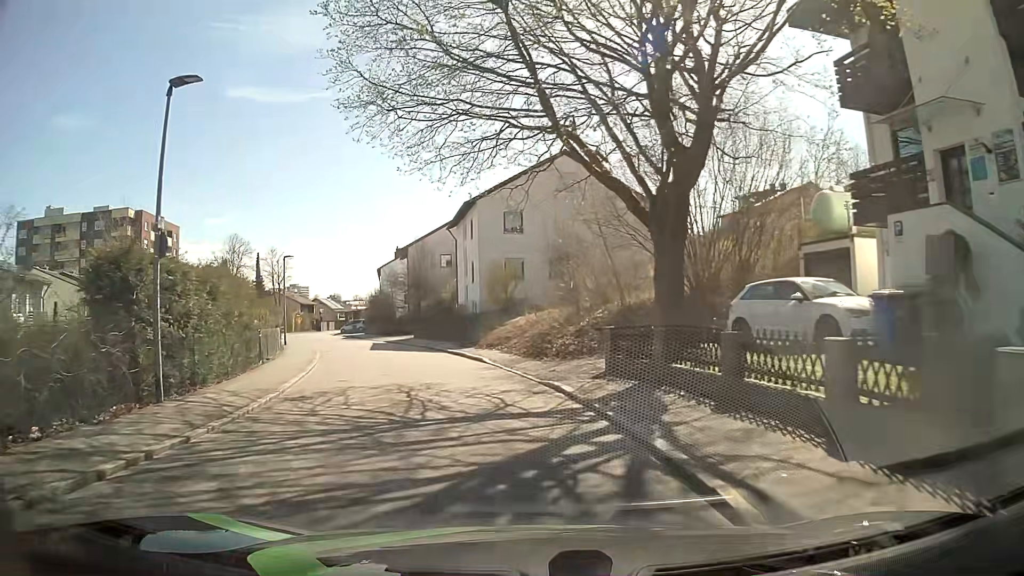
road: residential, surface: asphalt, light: Day
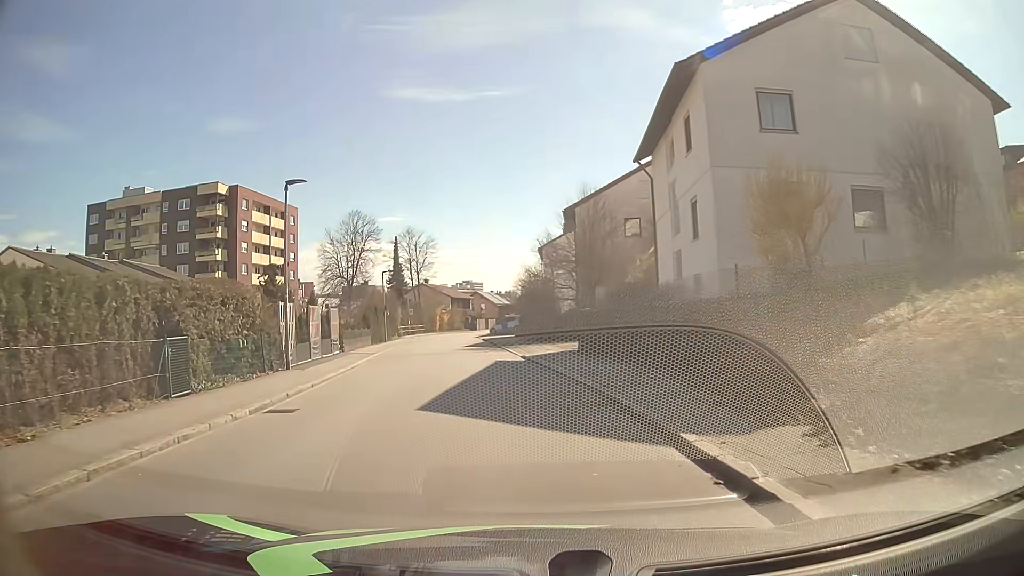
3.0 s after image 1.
(-2.9, +22.1) m; -15°
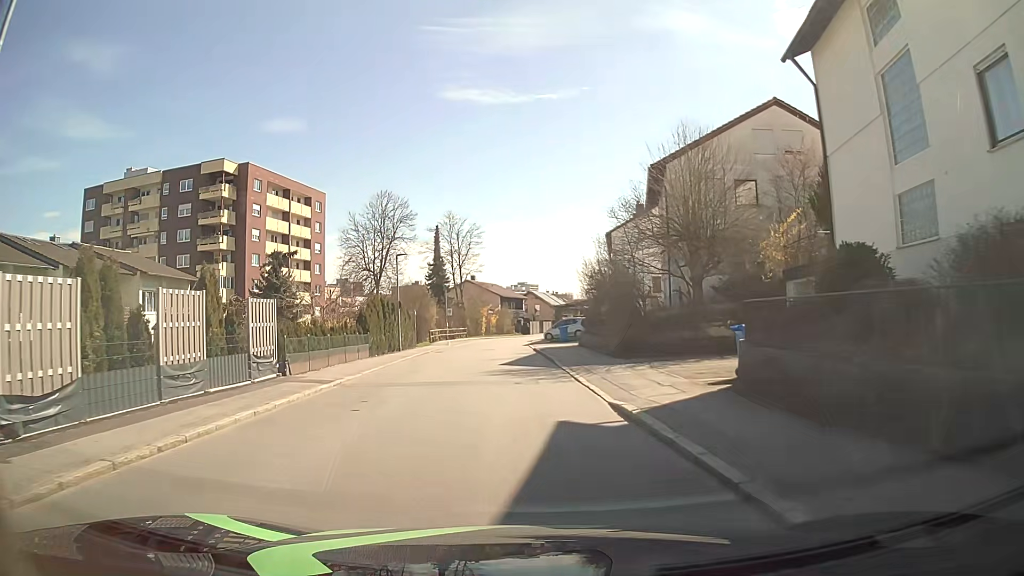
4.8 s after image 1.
(-0.7, +13.5) m; -5°
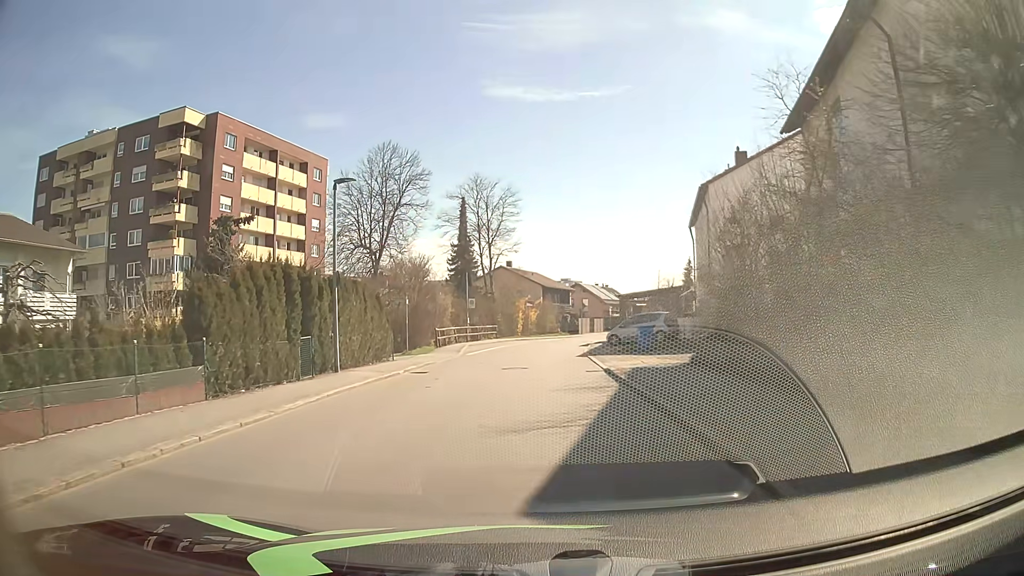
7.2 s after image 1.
(-0.5, +18.1) m; -3°
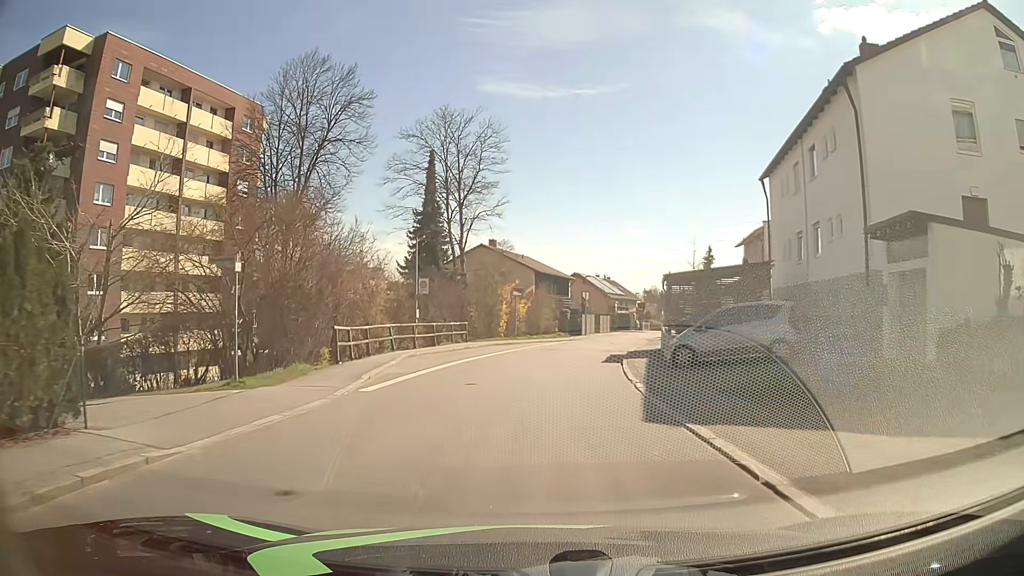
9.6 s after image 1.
(0.0, +17.9) m; +1°
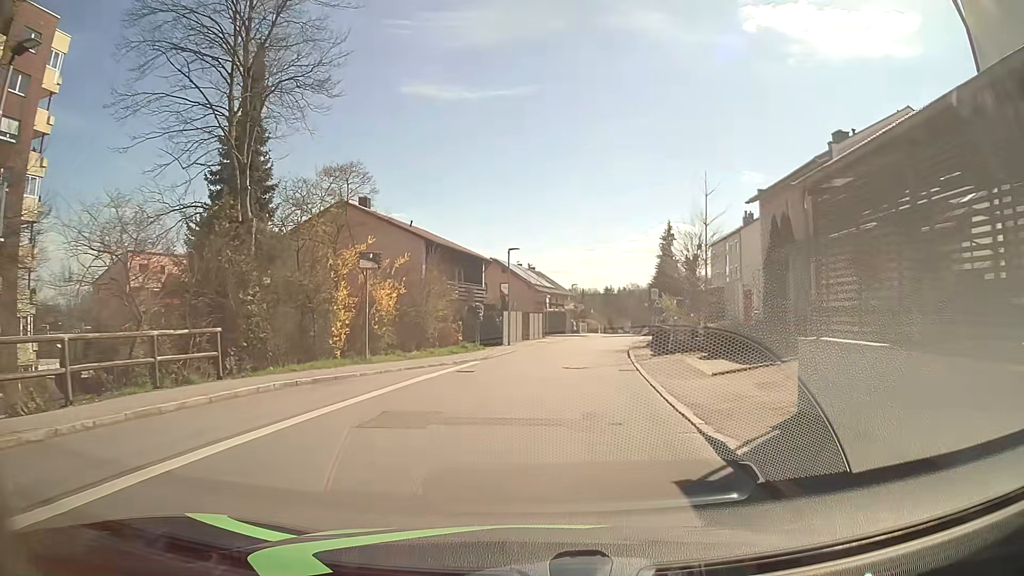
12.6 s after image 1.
(+1.2, +22.4) m; +7°
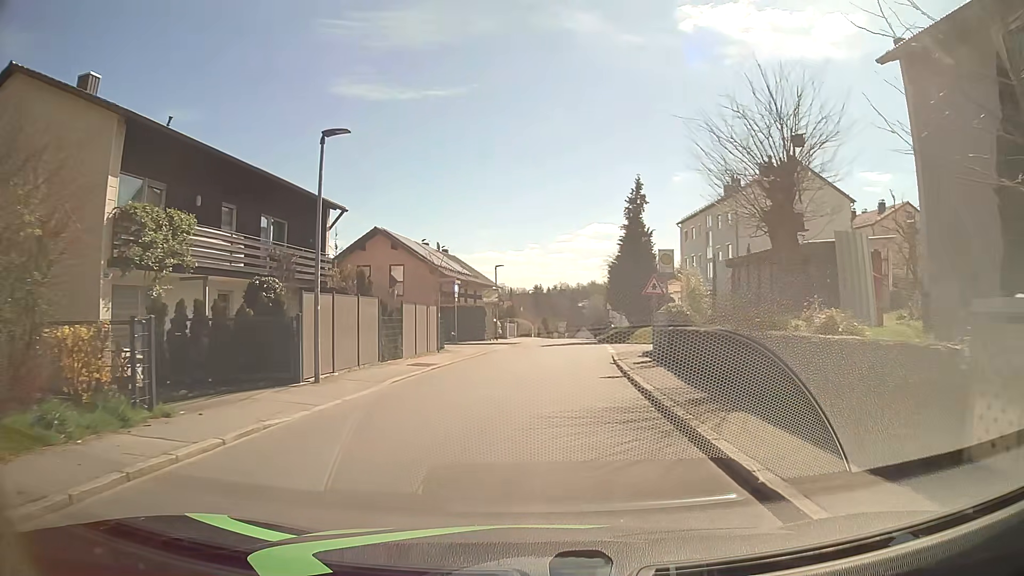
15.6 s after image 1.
(+1.3, +22.4) m; +5°
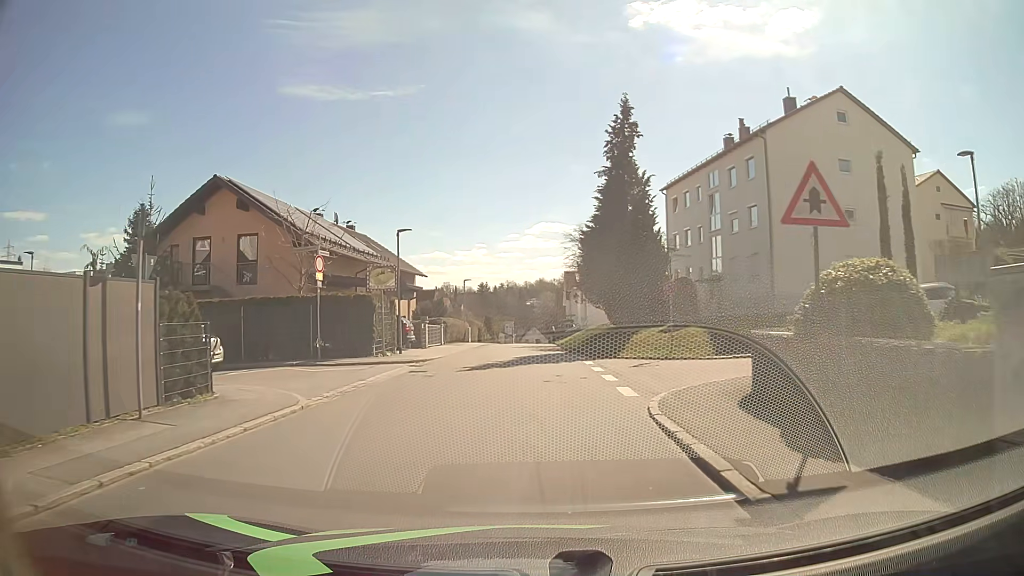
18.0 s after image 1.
(+0.8, +17.9) m; +5°
(0, +10) (0, +20) (0, +30) (0, +40) (0, +50) (-1, +60) (-1, +70) (-1, +80) (-1, +90) (0, +100) m
